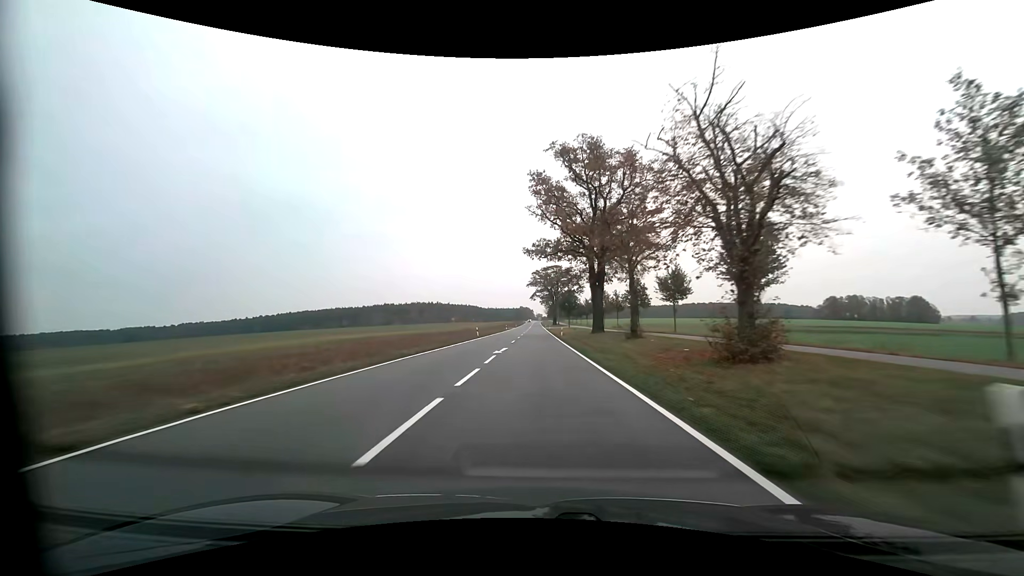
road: primary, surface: asphalt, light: Day
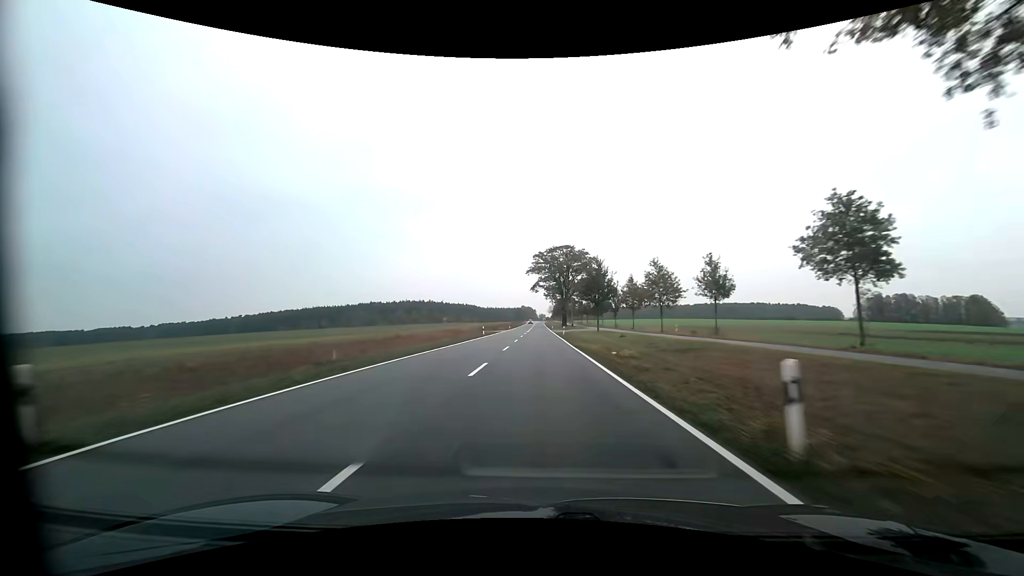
(-0.2, +47.5) m; -1°
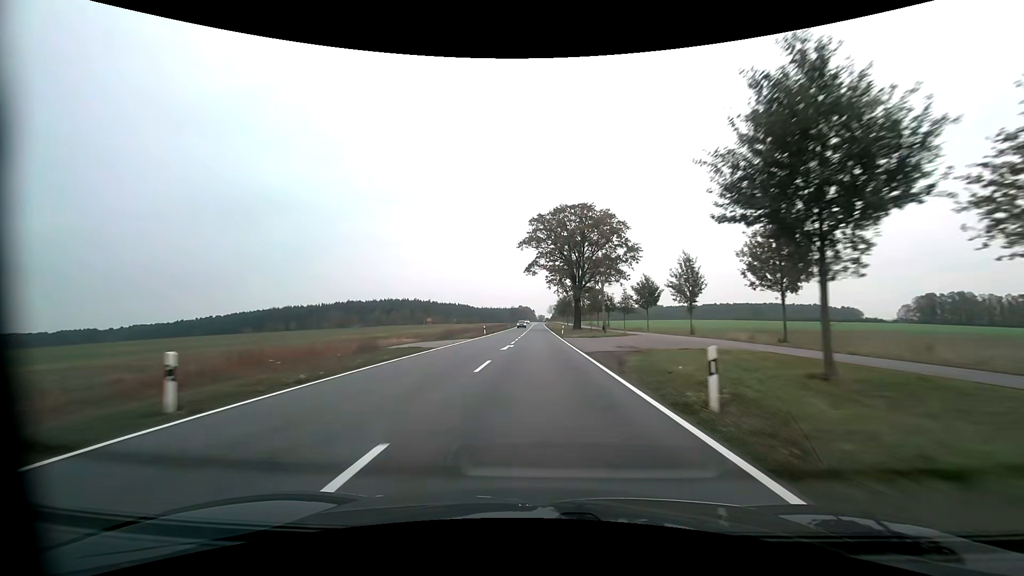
(+0.2, +47.4) m; 0°
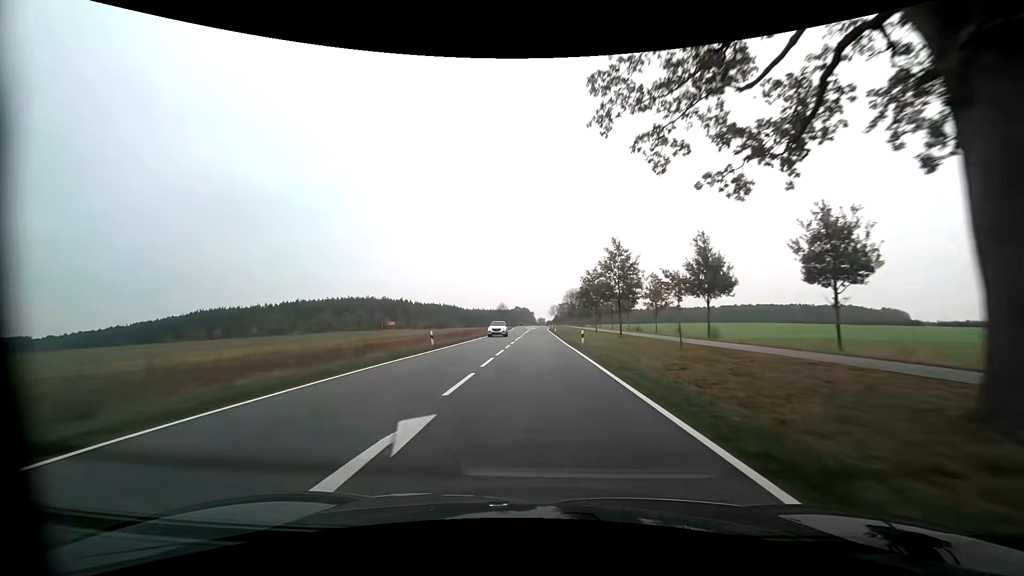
(+0.1, +78.0) m; 0°
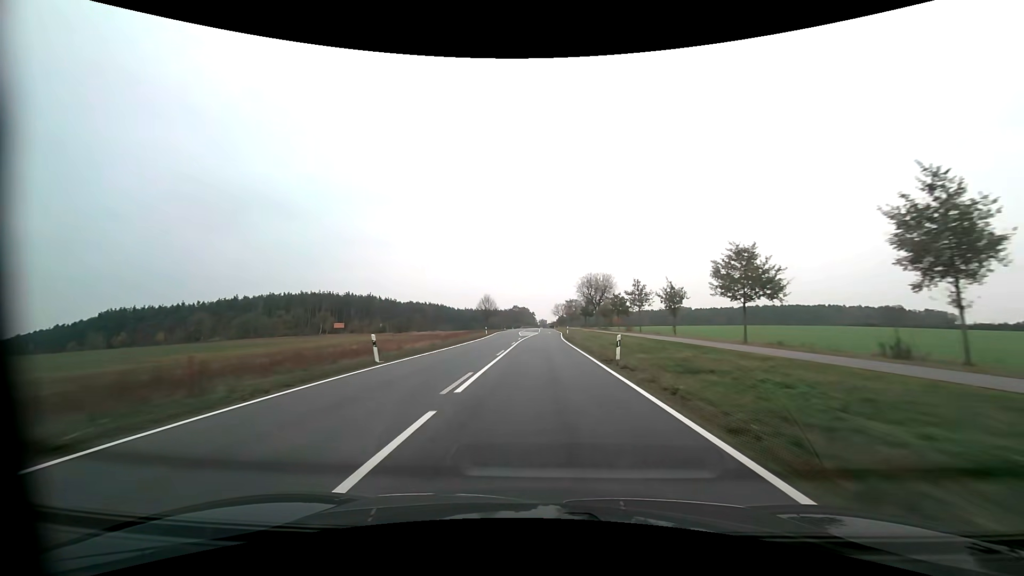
(0.0, +61.2) m; 0°
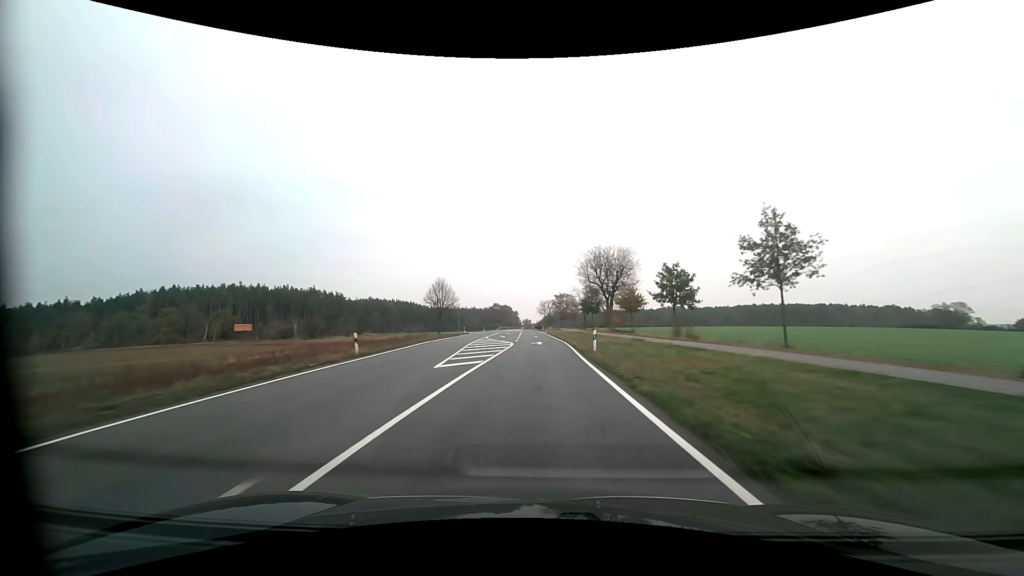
(+0.6, +45.1) m; +2°
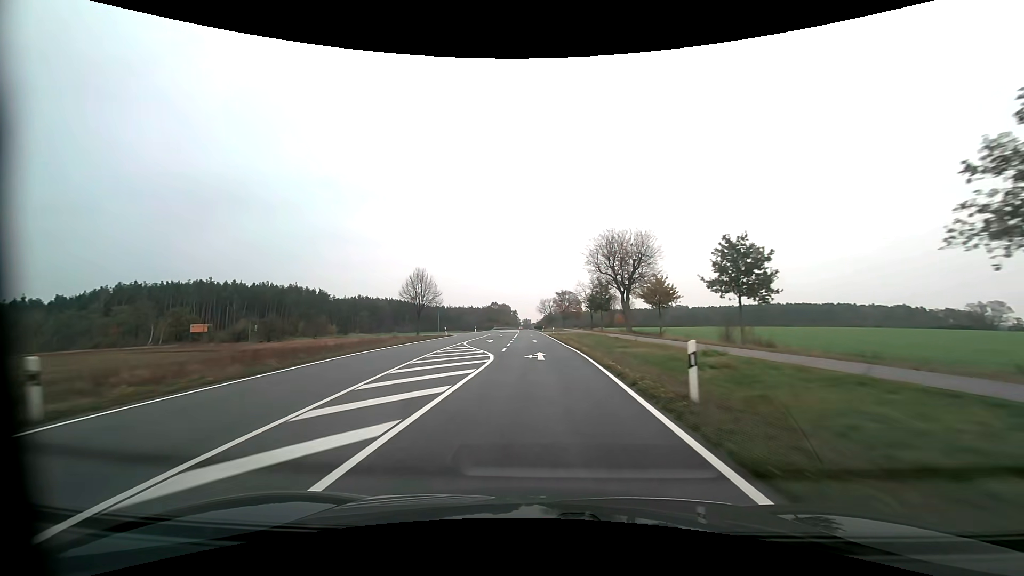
(0.0, +14.9) m; 0°
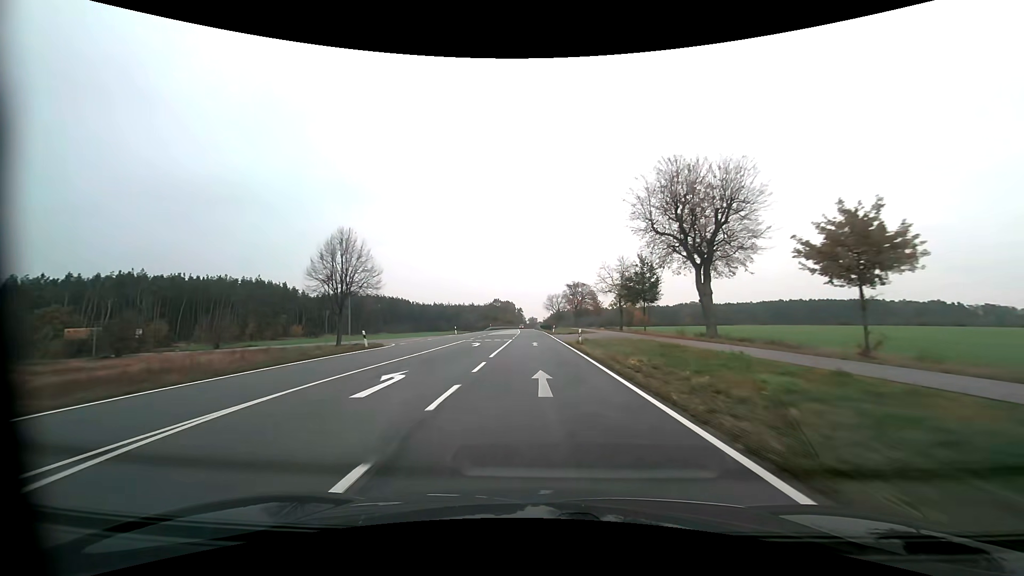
(-0.3, +29.4) m; -1°
(0, +10) (0, +20) (0, +30) (0, +40) (-1, +50) (-1, +60) (-1, +70) (-2, +80) (-2, +90) (-3, +100) m
